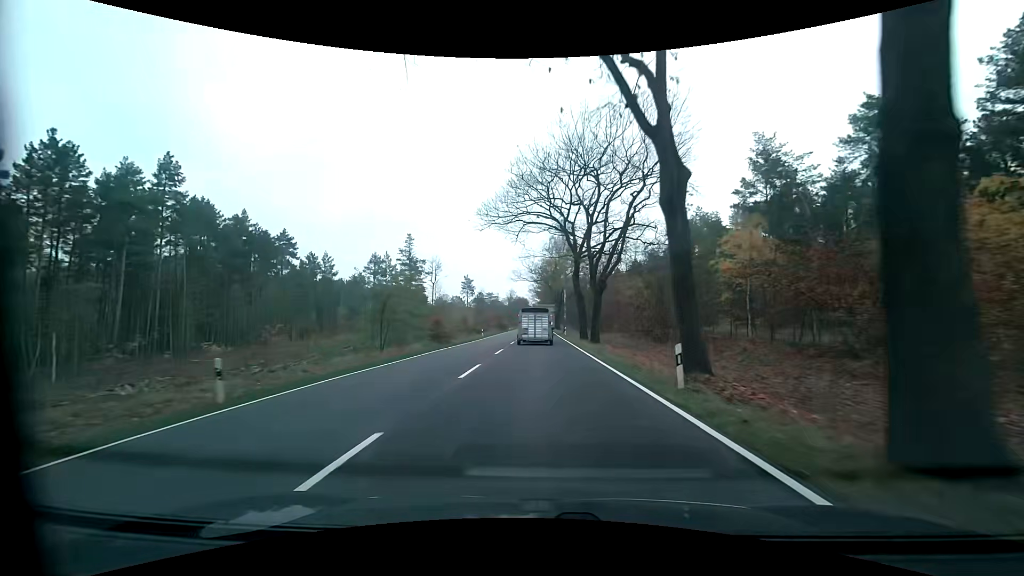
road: primary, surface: asphalt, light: Day
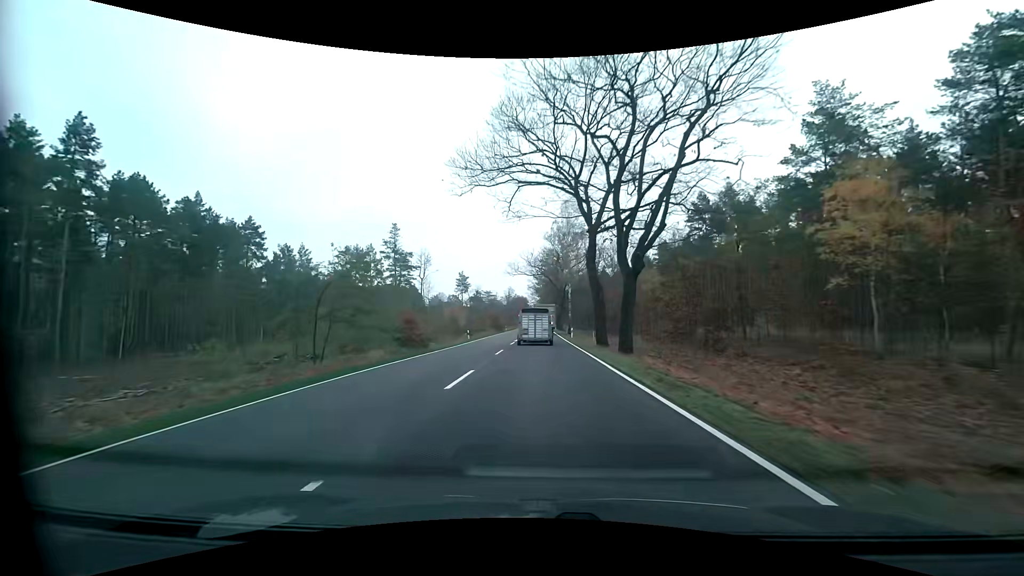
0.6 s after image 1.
(0.0, +12.2) m; 0°
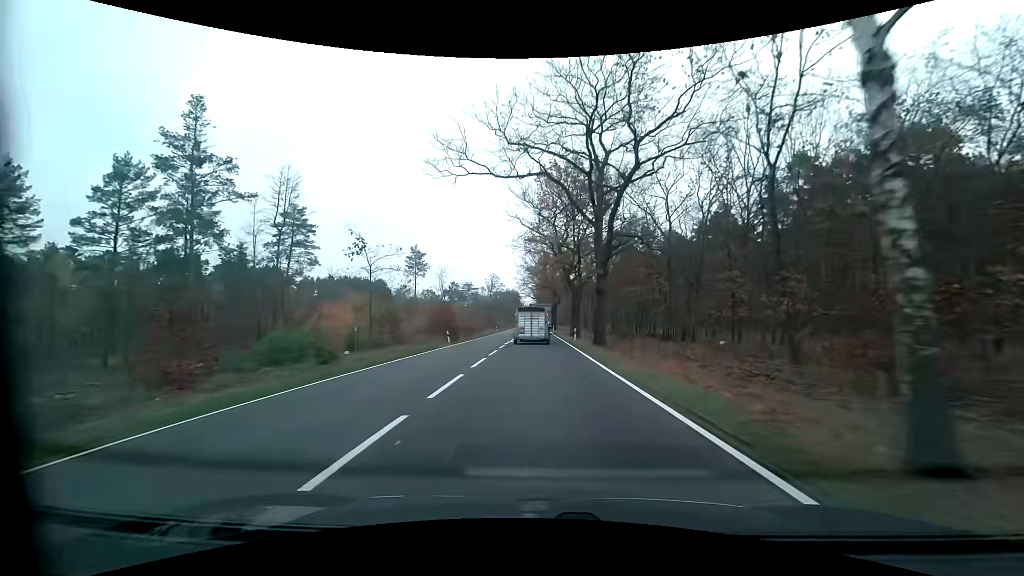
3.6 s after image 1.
(+0.7, +60.9) m; +1°
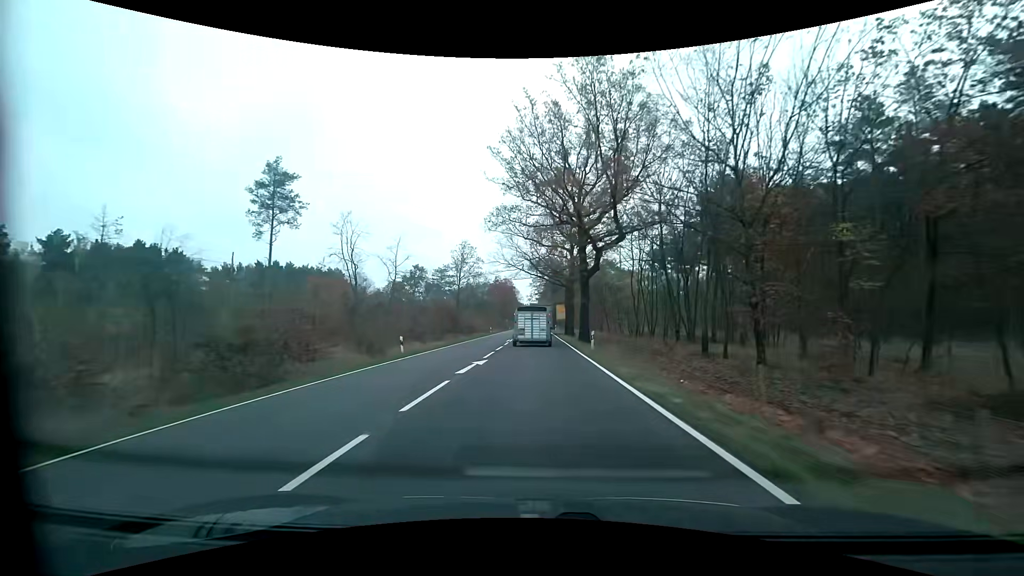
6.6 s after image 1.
(-0.1, +61.1) m; 0°
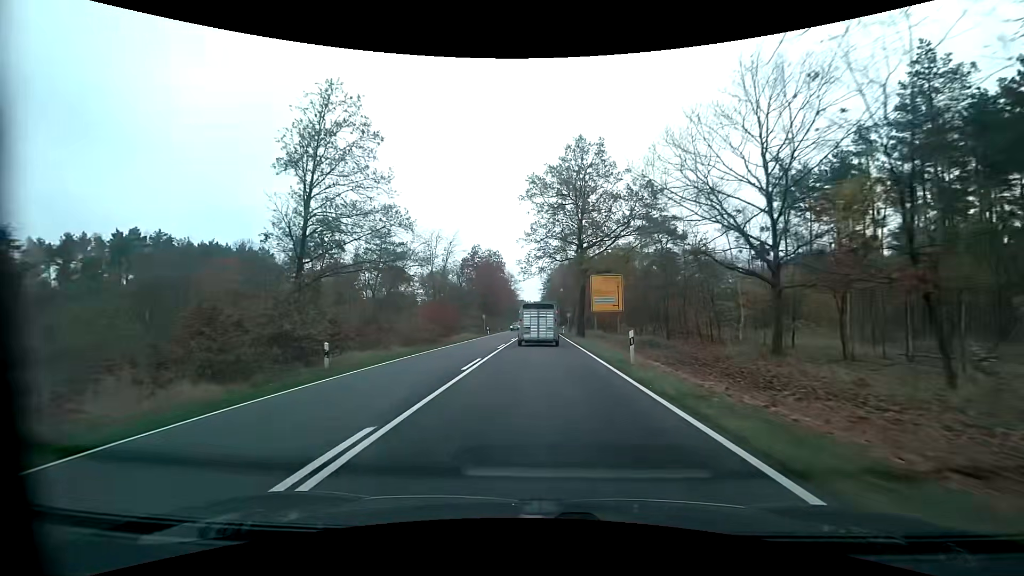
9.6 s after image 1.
(-0.6, +59.4) m; -1°
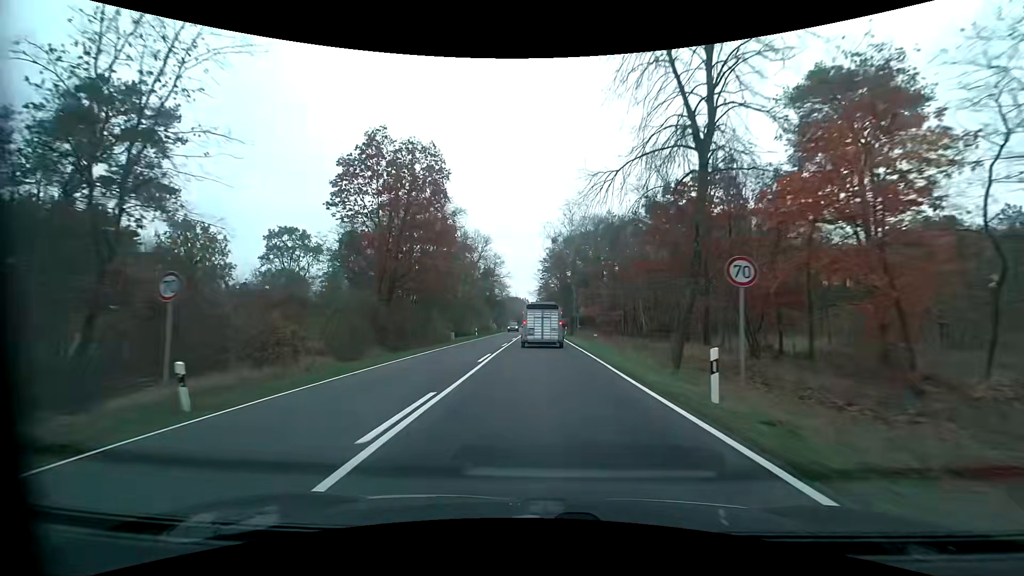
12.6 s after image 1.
(+0.2, +56.4) m; 0°
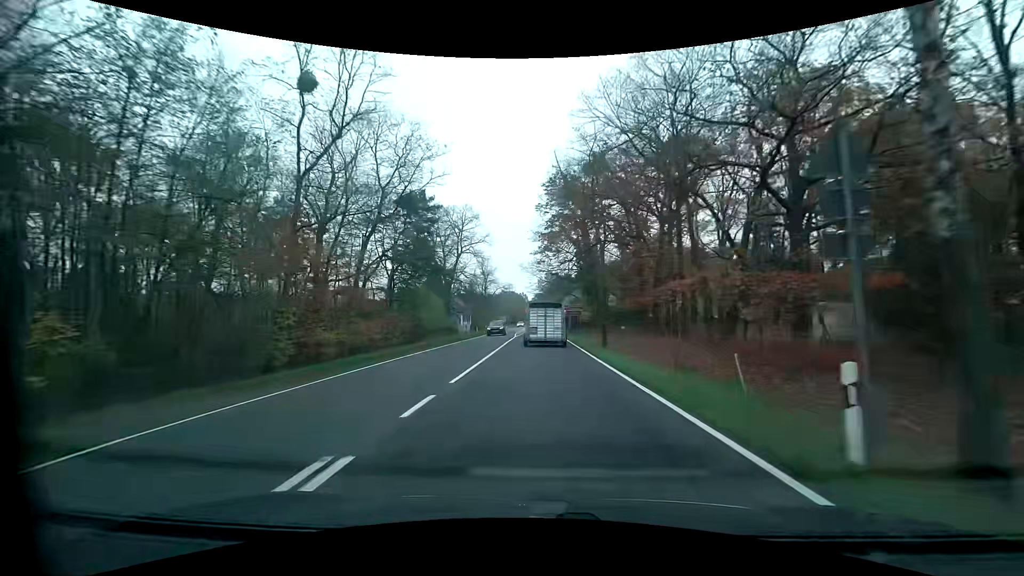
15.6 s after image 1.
(+0.2, +52.5) m; 0°
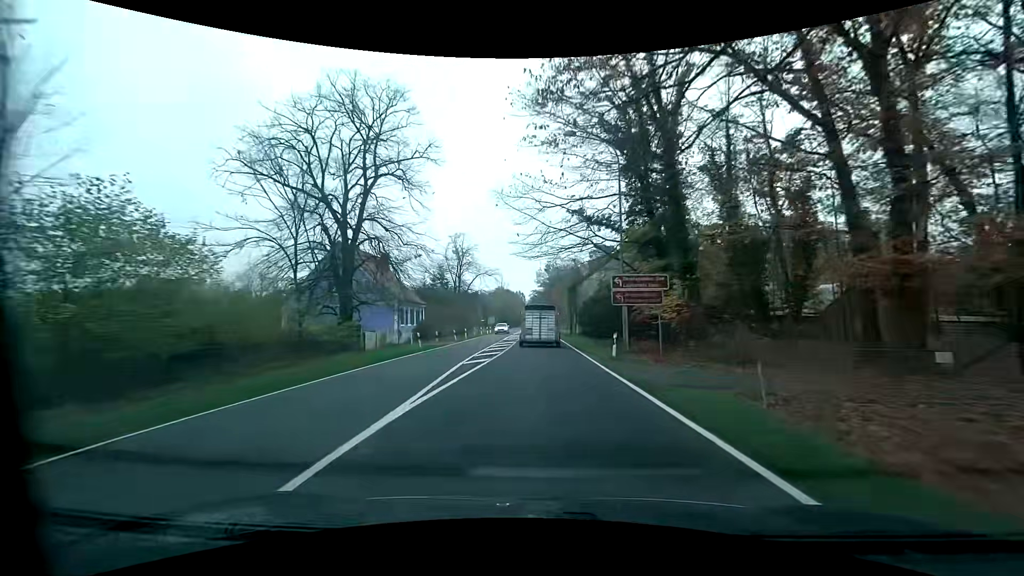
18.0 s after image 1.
(+0.1, +38.4) m; 0°
(0, +10) (0, +20) (0, +30) (0, +40) (0, +50) (0, +60) (0, +70) (0, +80) (0, +90) (0, +100) m
